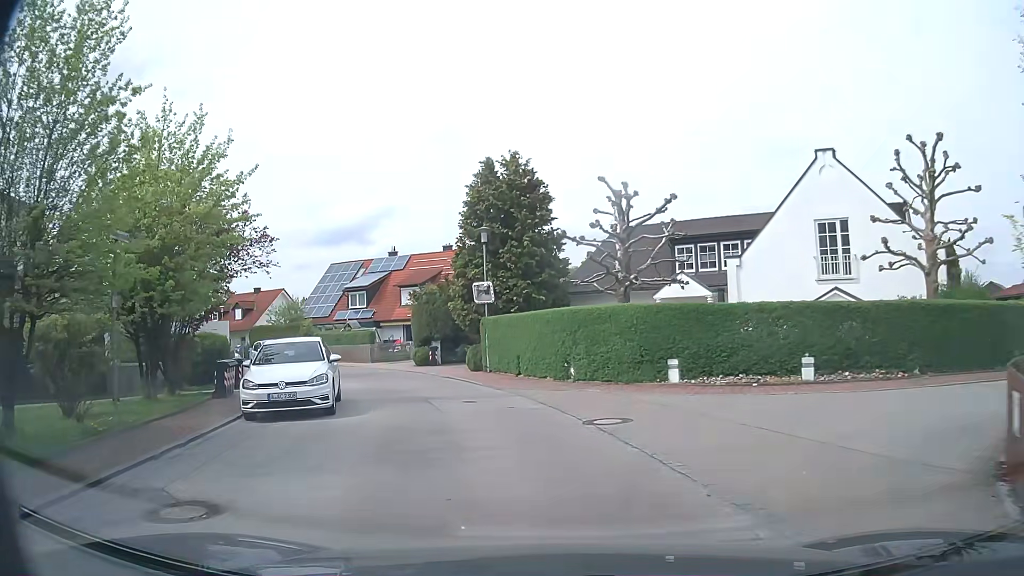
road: residential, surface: asphalt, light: Day
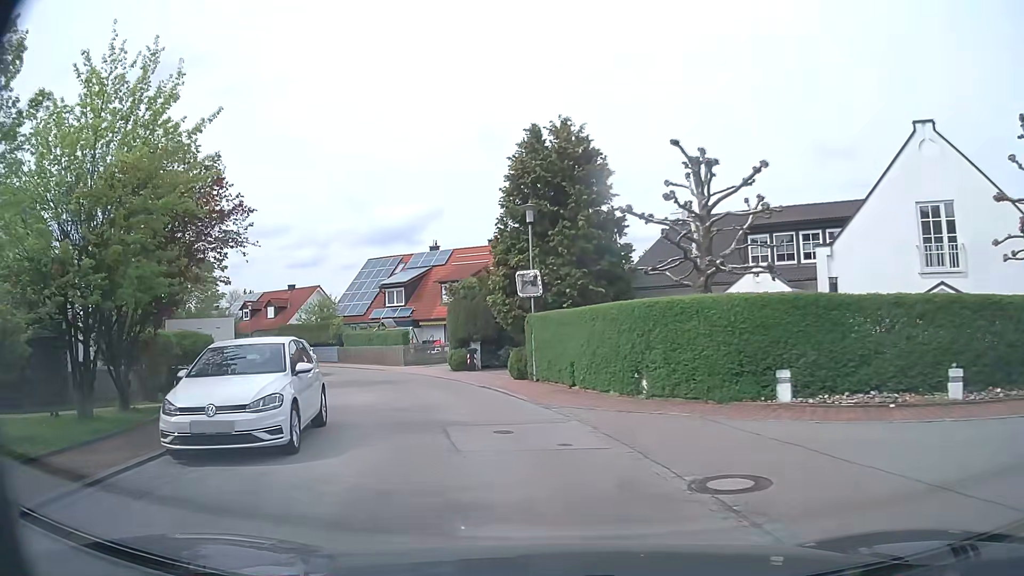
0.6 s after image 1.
(-0.2, +4.5) m; -4°
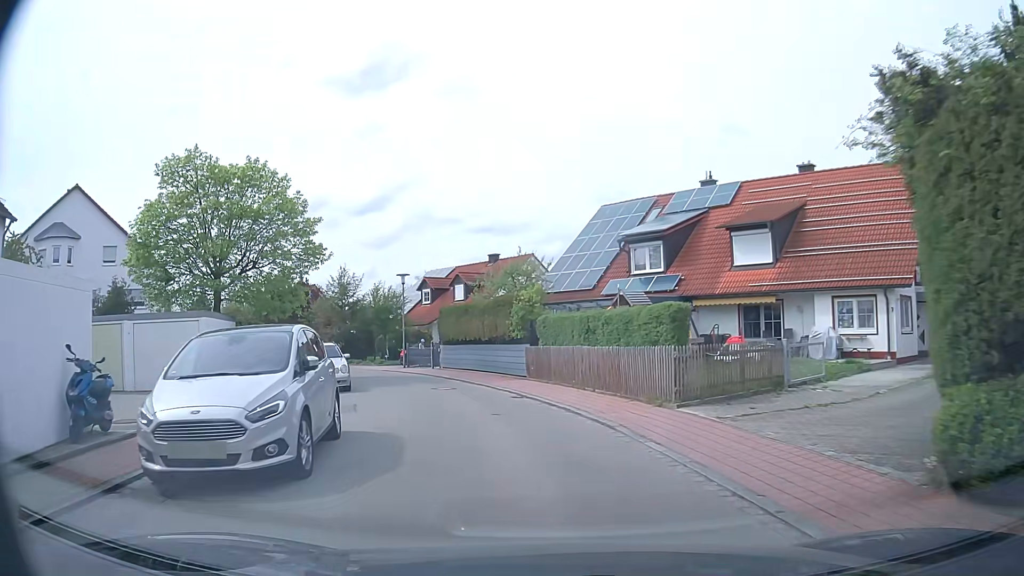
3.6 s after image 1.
(-4.6, +23.0) m; -22°
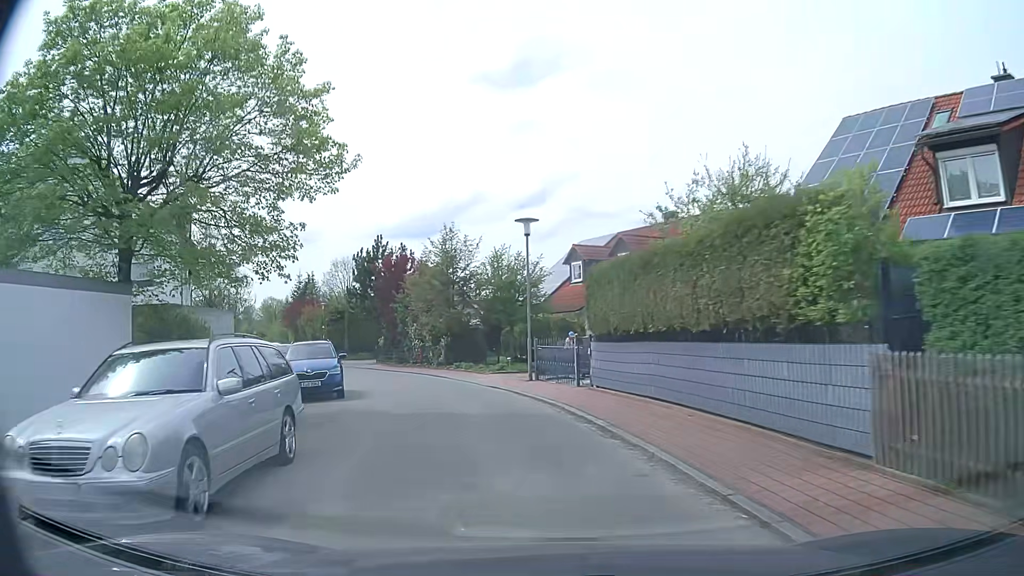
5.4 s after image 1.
(-1.5, +15.7) m; -12°
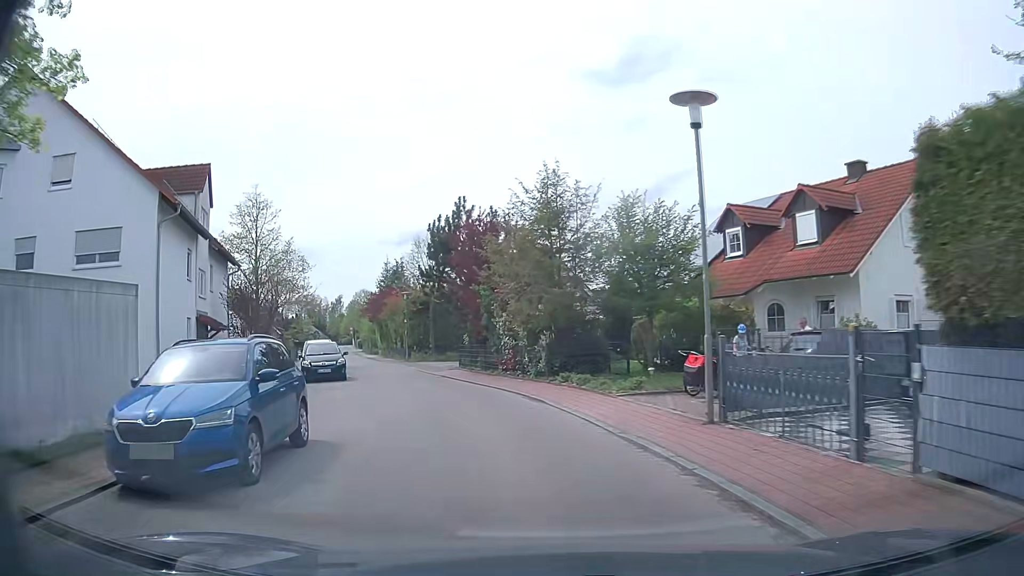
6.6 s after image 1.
(-0.9, +10.9) m; -9°
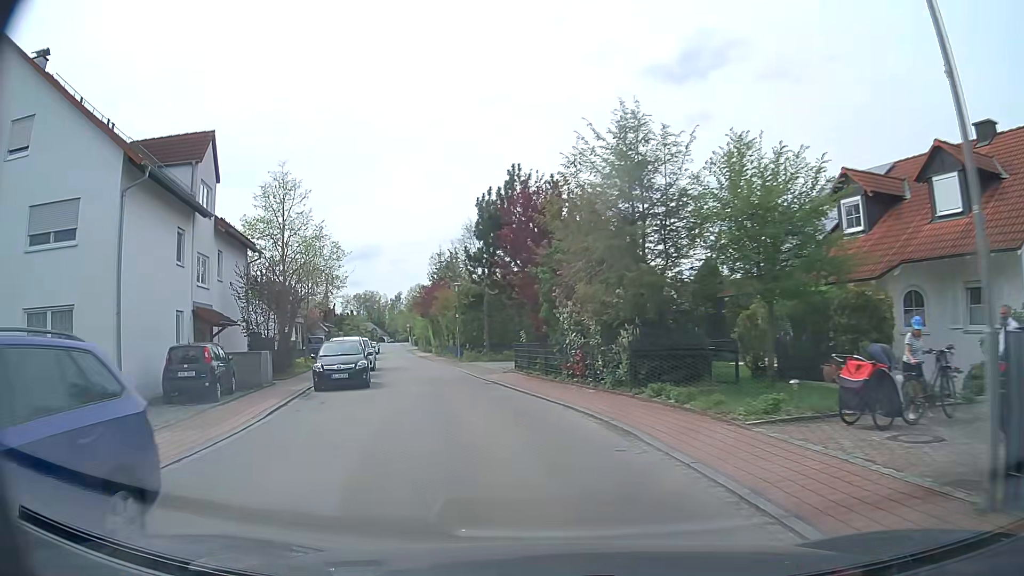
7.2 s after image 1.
(-0.3, +5.6) m; -5°
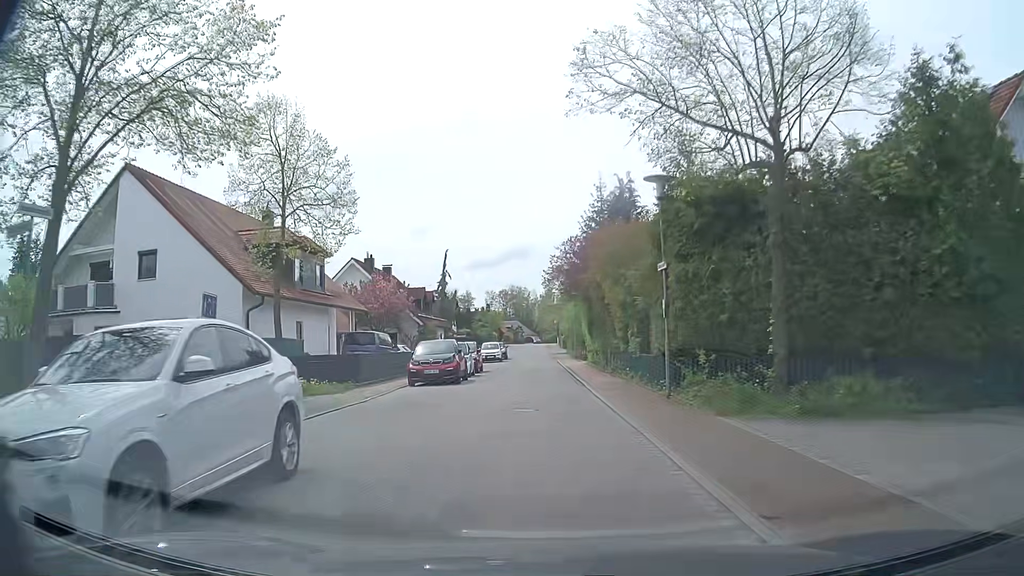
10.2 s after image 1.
(-4.8, +28.9) m; -13°
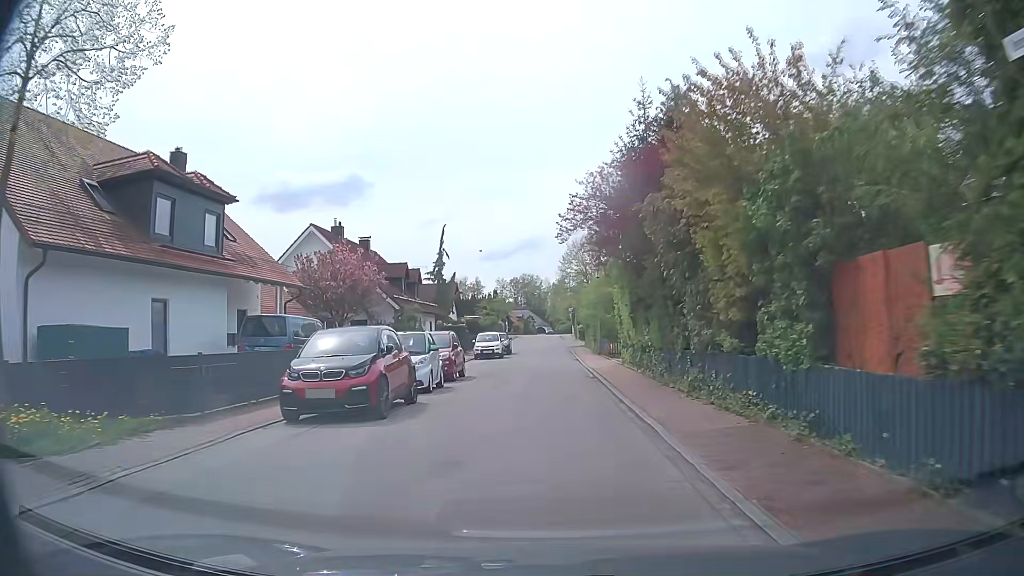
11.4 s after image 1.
(-0.2, +12.5) m; -1°
